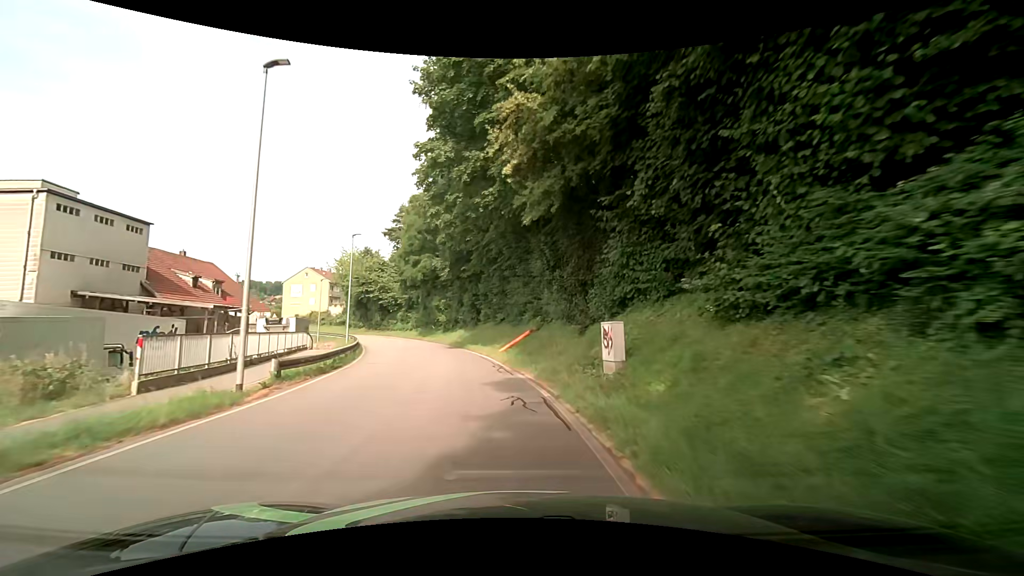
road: residential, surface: asphalt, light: Day
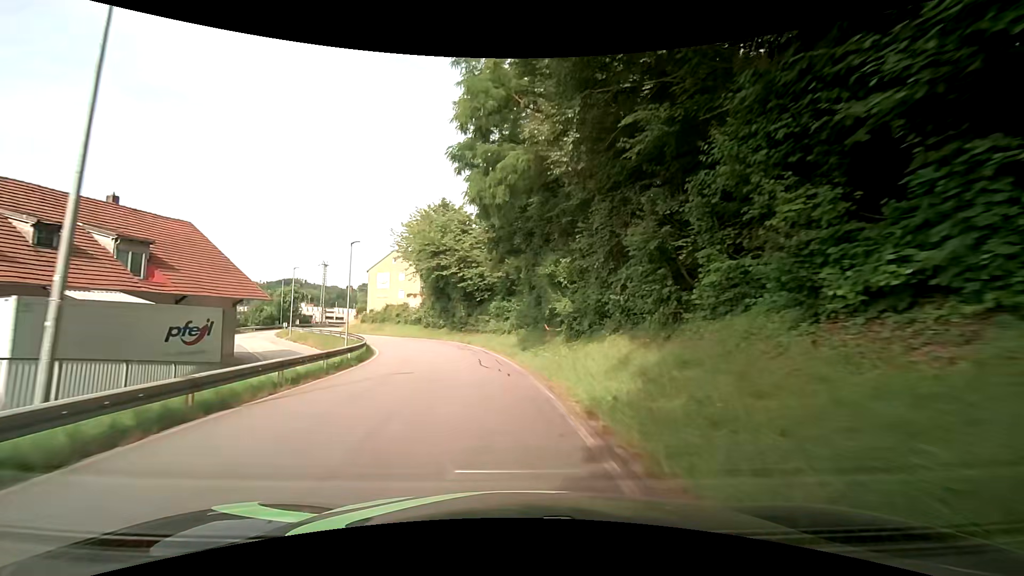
(-4.1, +30.0) m; -15°
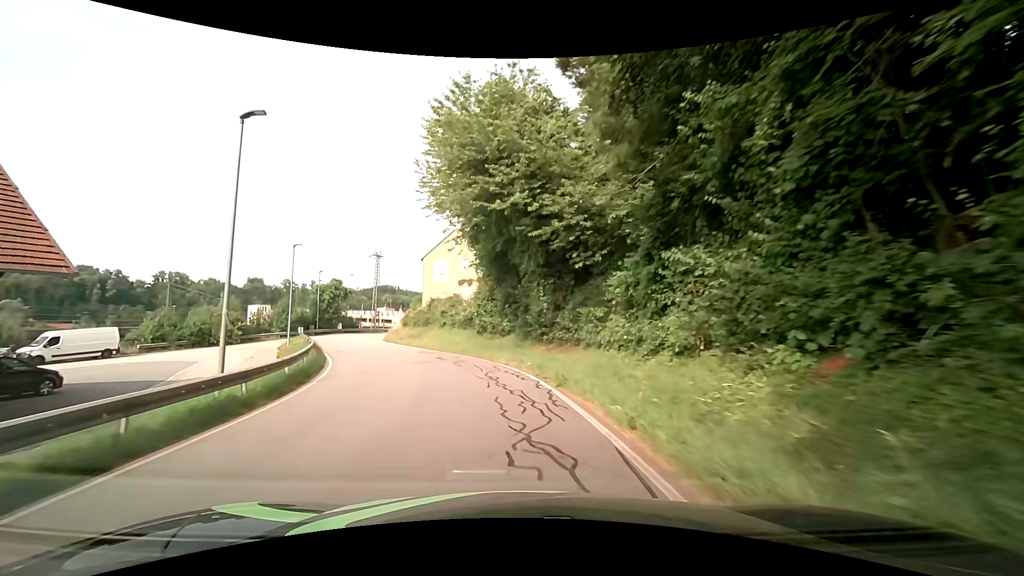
(-1.9, +22.7) m; -9°
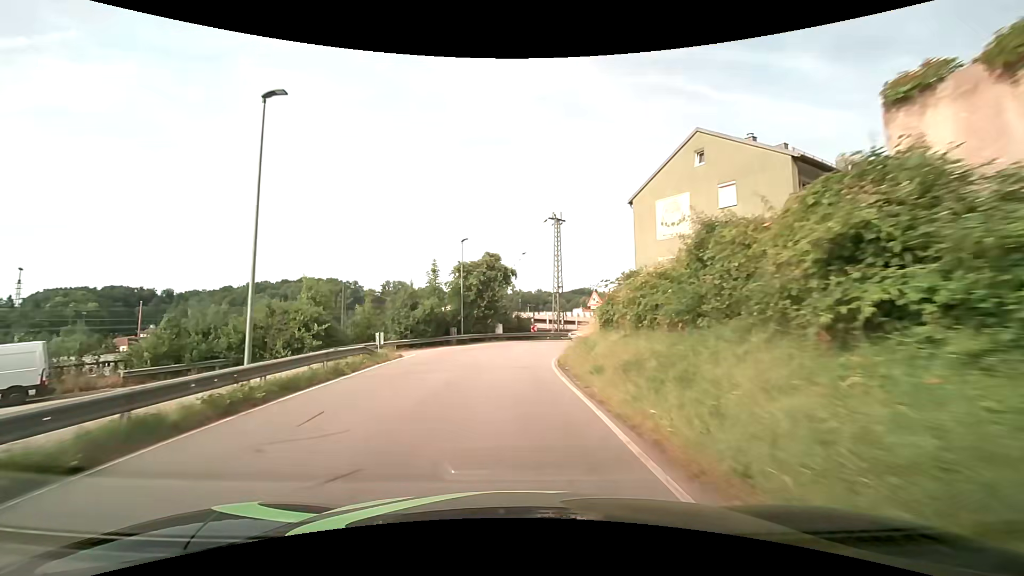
(-6.2, +29.3) m; -23°
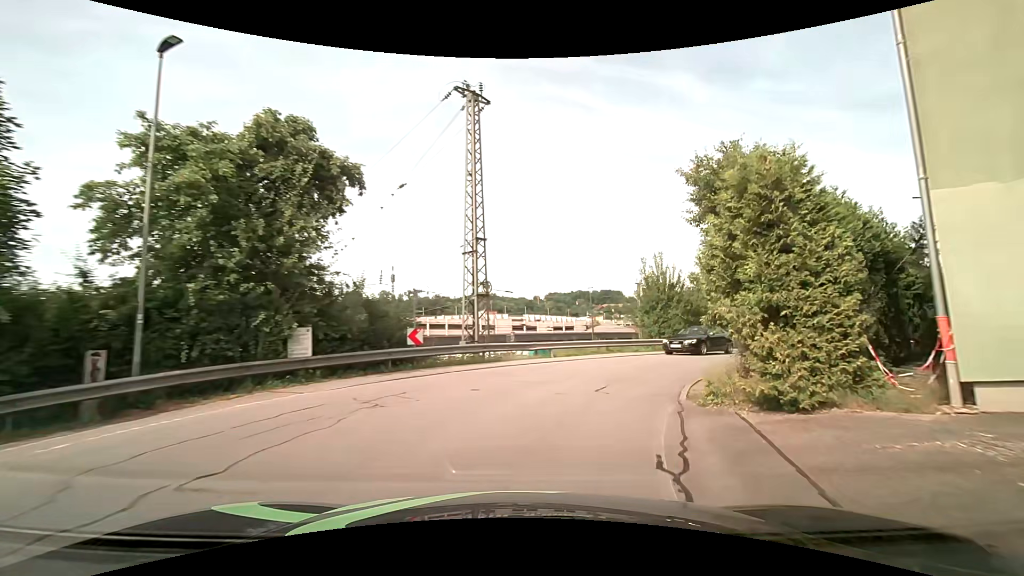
(+0.7, +26.9) m; +10°
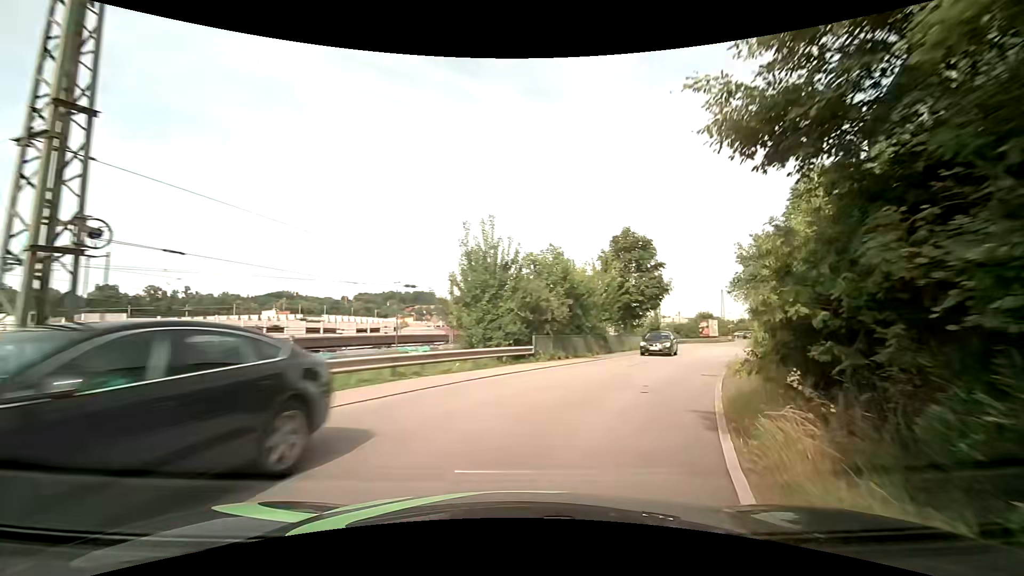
(+1.9, +11.3) m; +21°
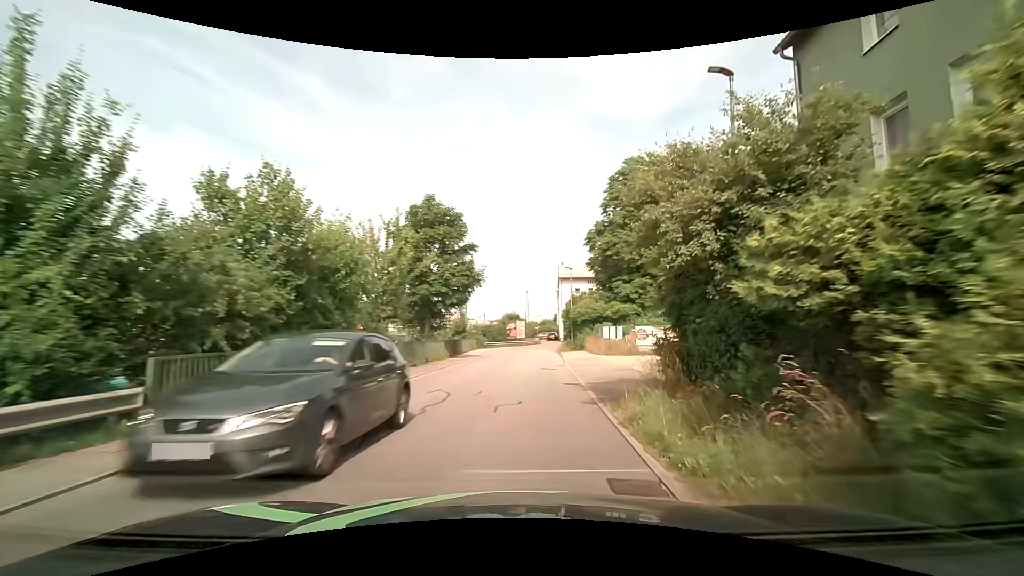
(+2.4, +11.4) m; +23°
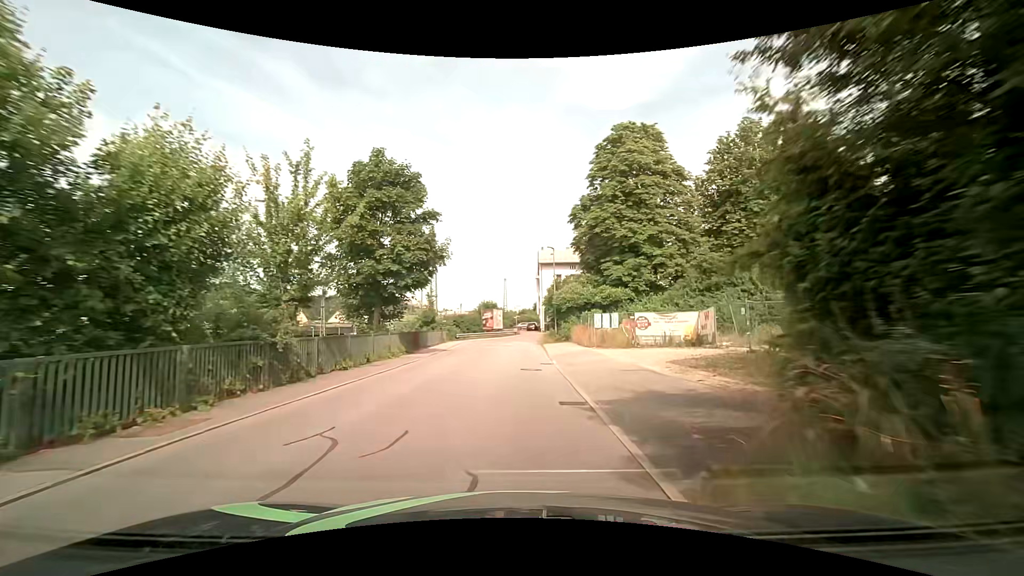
(+0.2, +6.3) m; +3°
(0, +10) (0, +20) (0, +30) (0, +40) (+1, +50) (+4, +59) (+11, +66) (+21, +69) (+31, +69) (+41, +69) m
